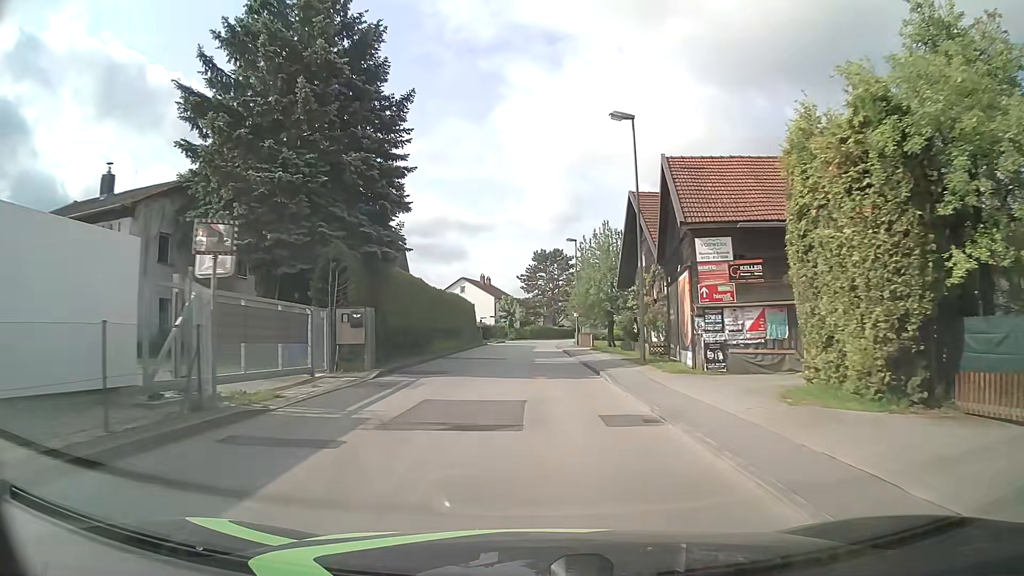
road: unclassified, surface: asphalt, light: Day
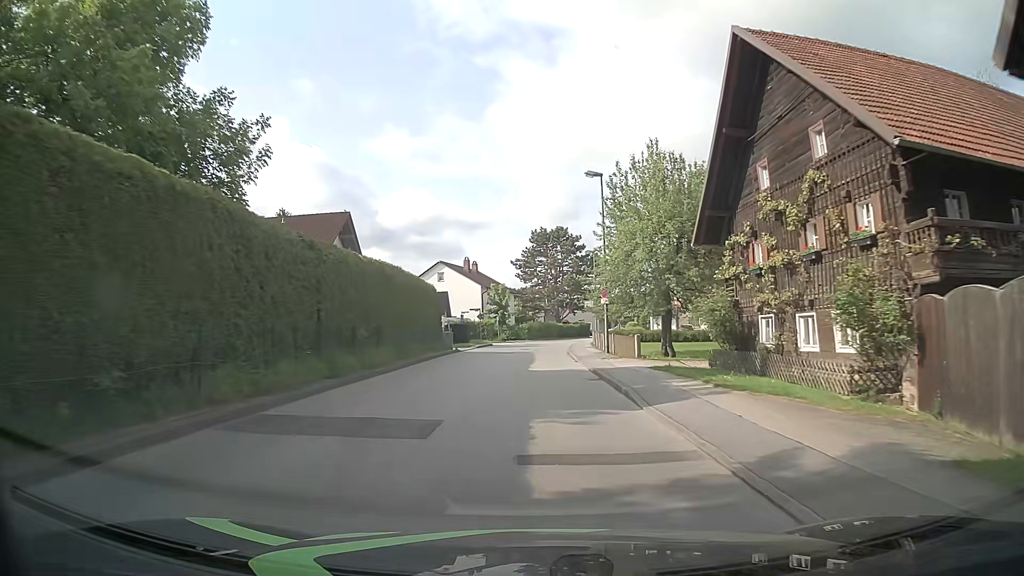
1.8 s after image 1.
(0.0, +21.9) m; 0°
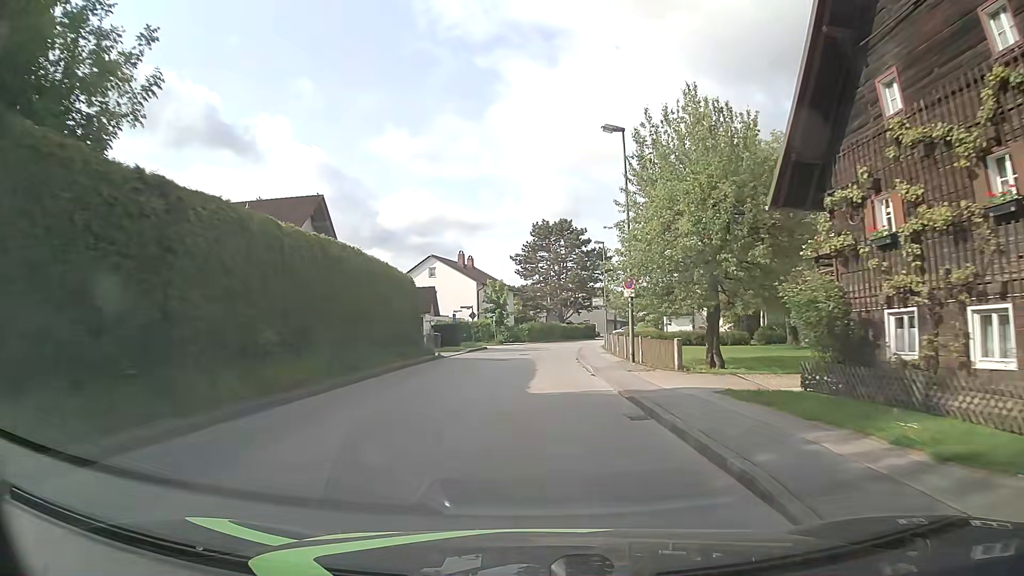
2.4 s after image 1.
(0.0, +7.4) m; 0°
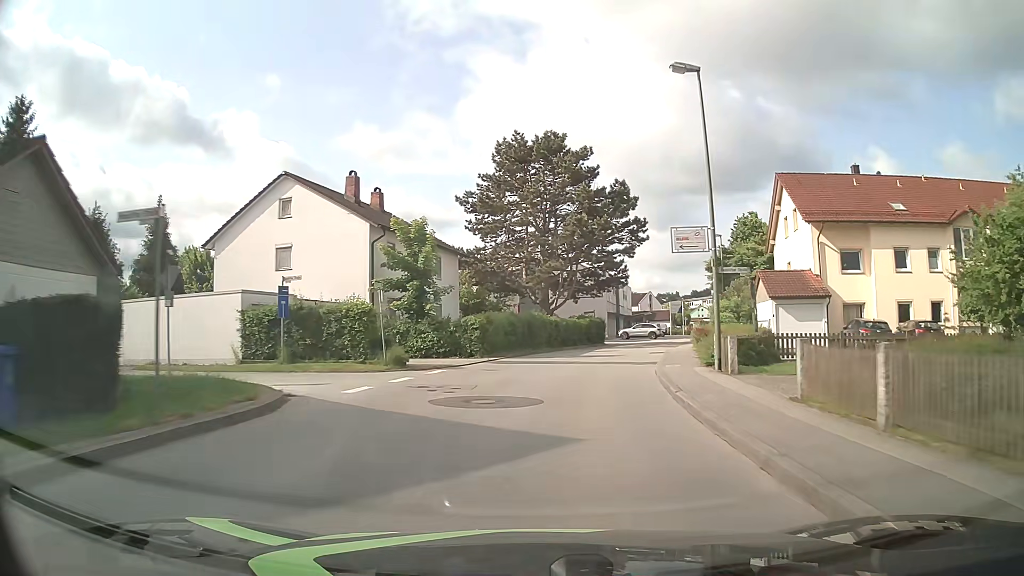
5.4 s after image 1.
(+0.2, +37.0) m; +2°
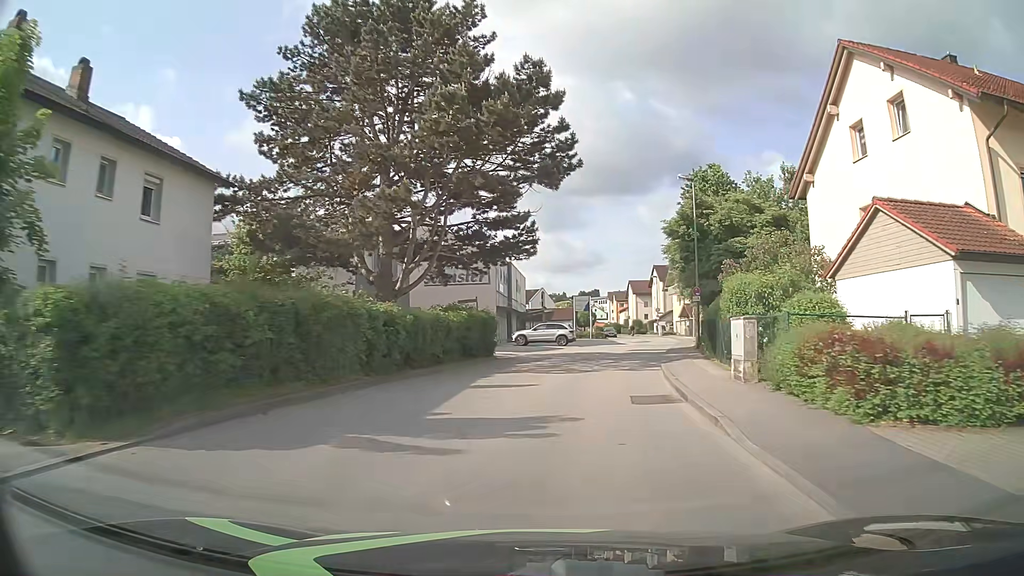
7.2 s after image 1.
(+1.7, +21.7) m; +10°
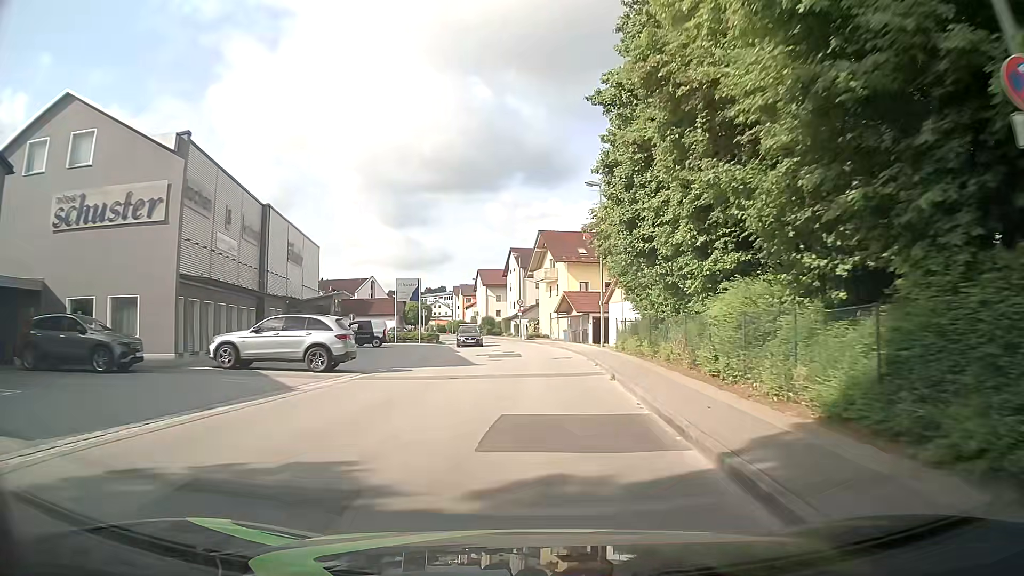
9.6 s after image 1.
(+3.4, +28.2) m; +13°
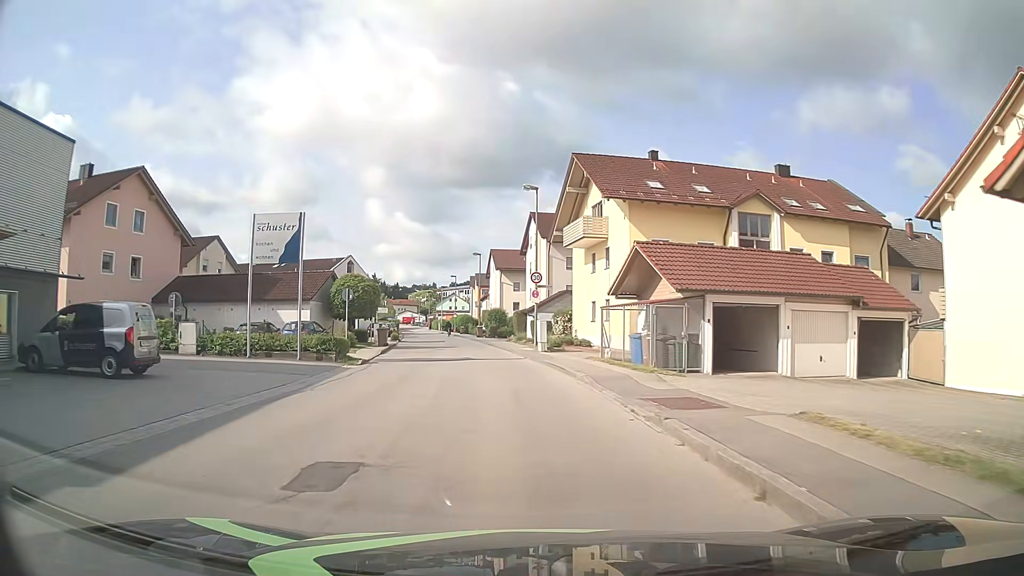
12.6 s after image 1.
(+0.2, +31.0) m; -2°
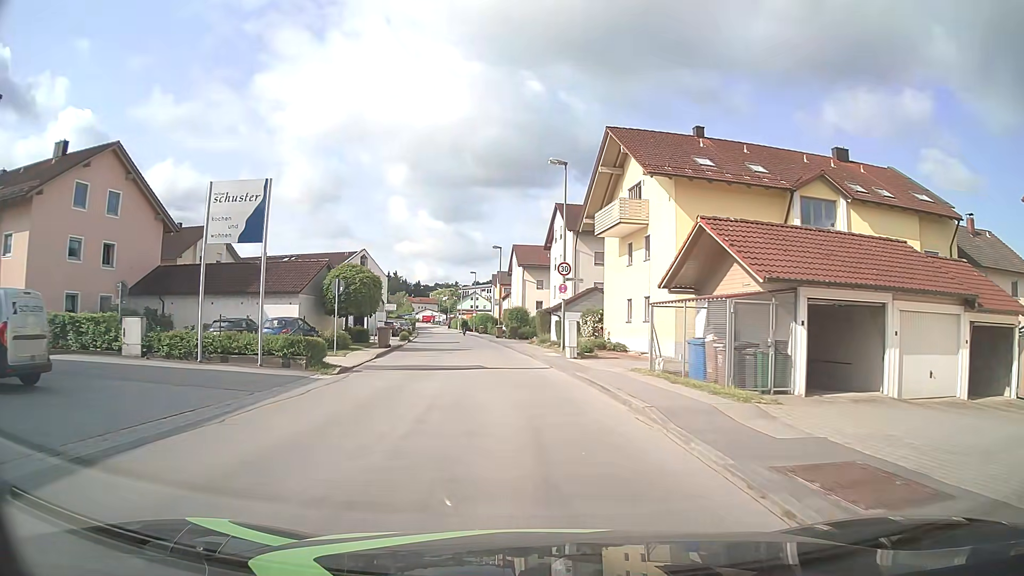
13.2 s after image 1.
(-0.1, +5.4) m; -2°
(0, +10) (-1, +20) (-2, +30) (-3, +40) (-5, +50) (-6, +60) (-7, +70) (-9, +79) (-10, +89) (-12, +99) m
